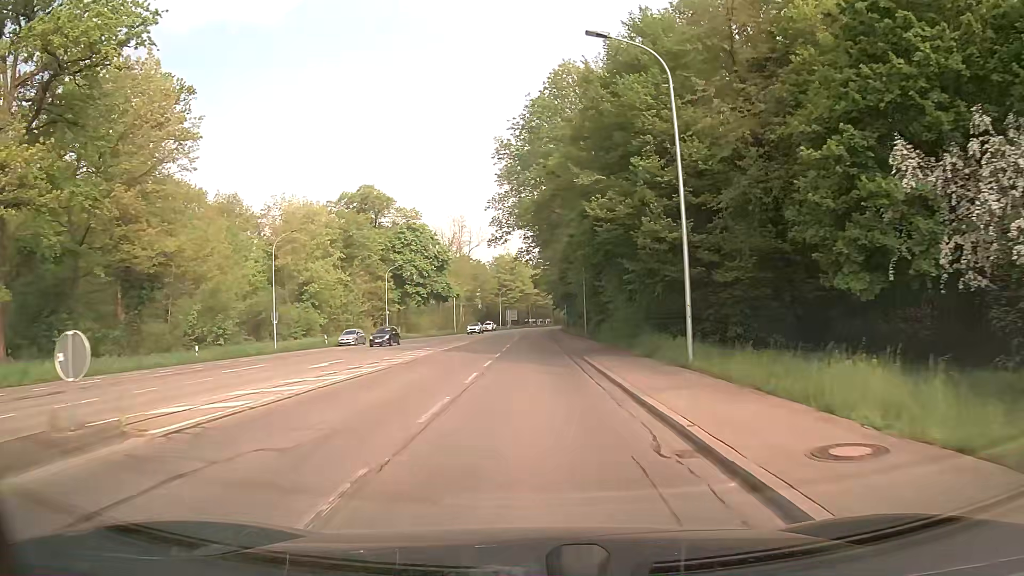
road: secondary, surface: asphalt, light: Day
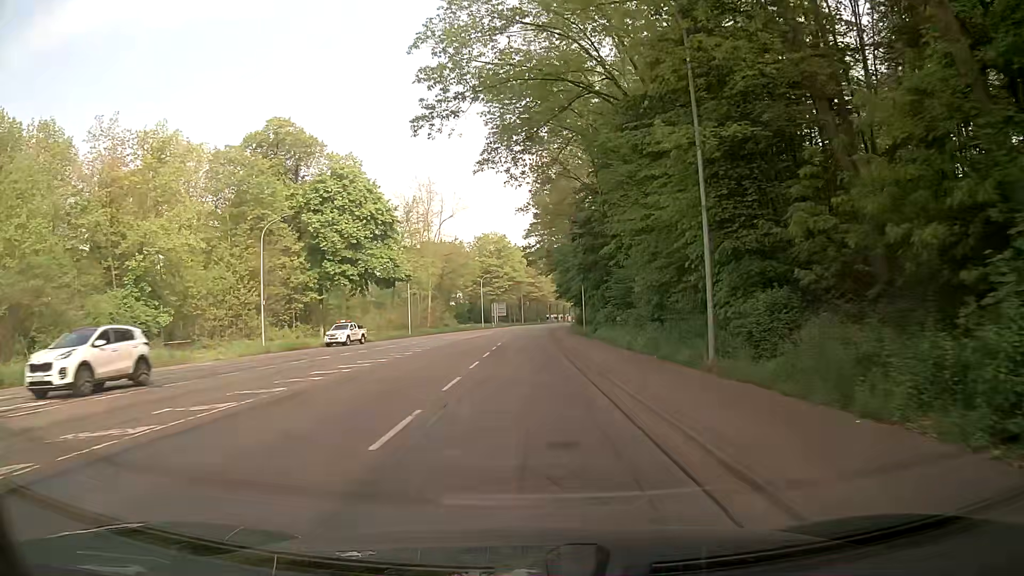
(0.0, +38.4) m; 0°
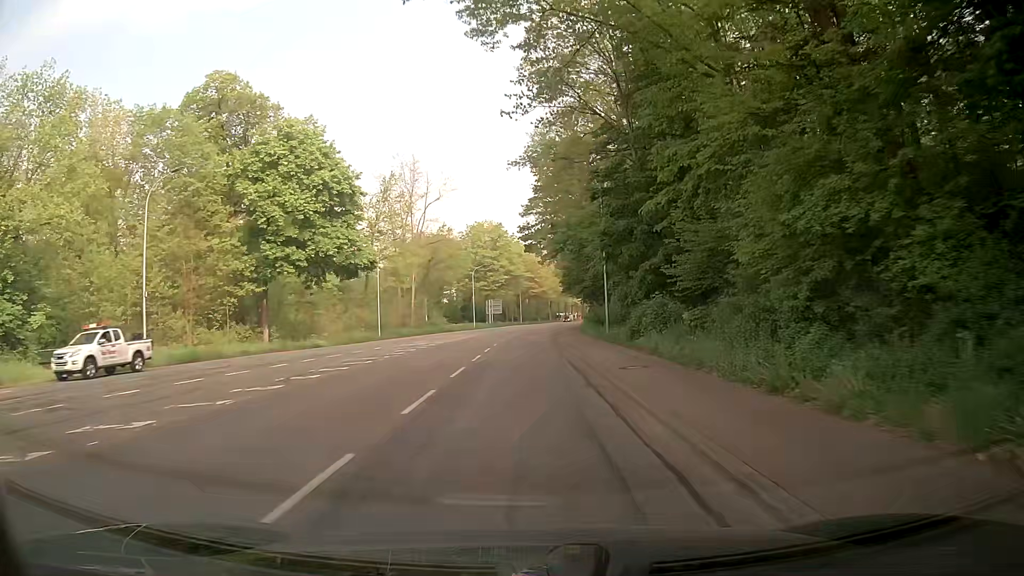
(+0.1, +15.5) m; 0°
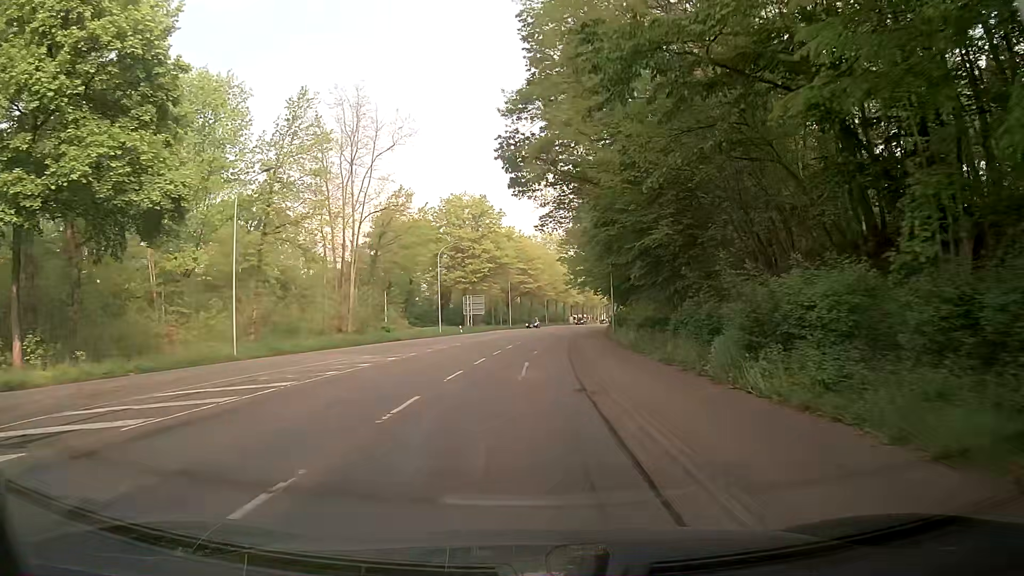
(+0.2, +30.8) m; +1°
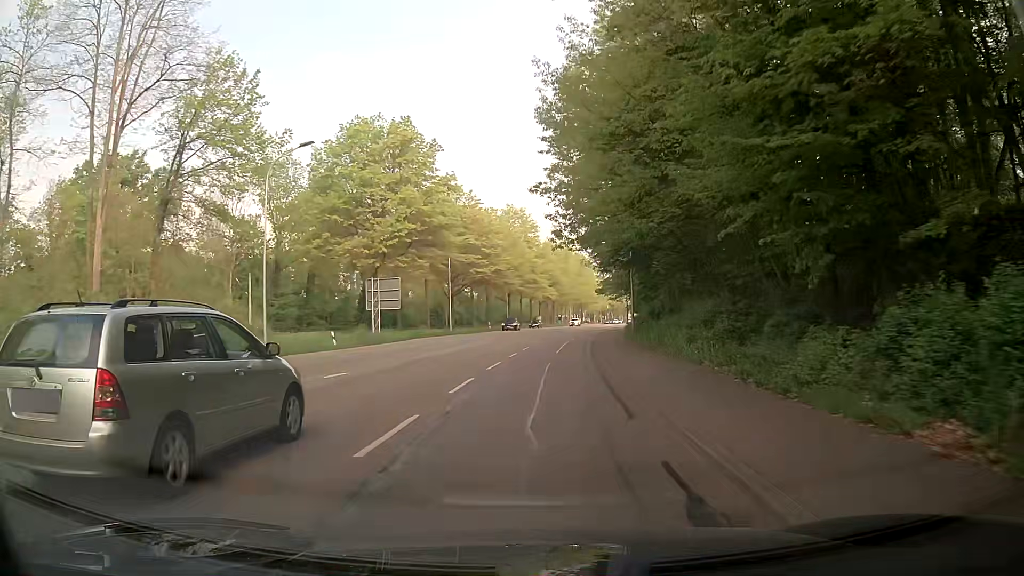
(+0.9, +38.5) m; +4°
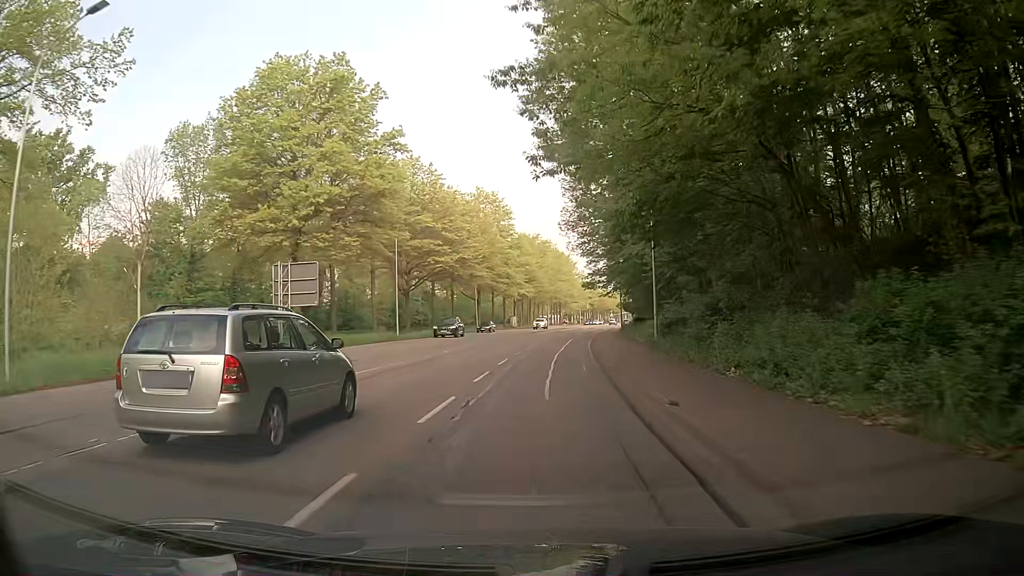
(+0.1, +15.6) m; +2°
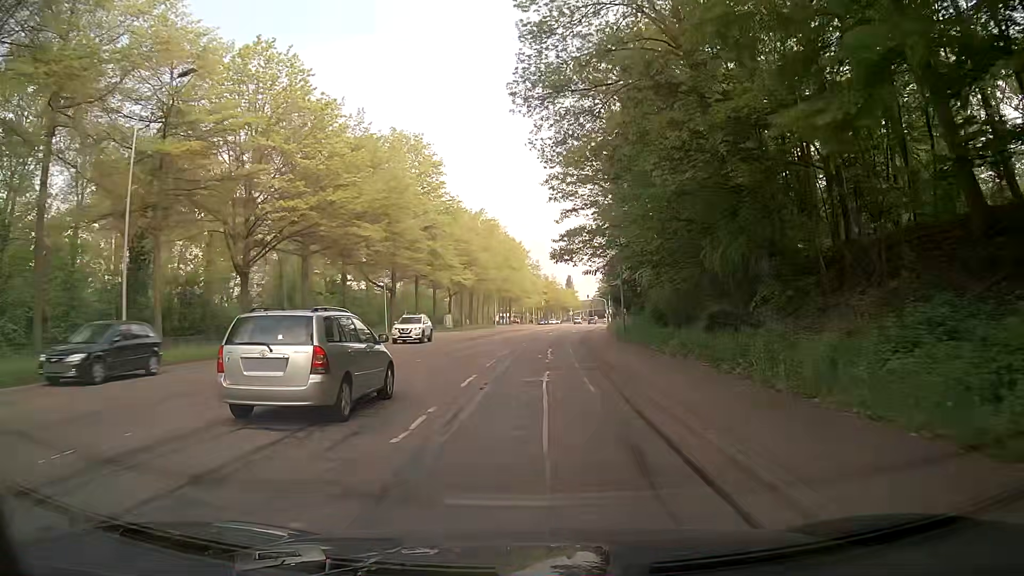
(+0.9, +31.4) m; +4°
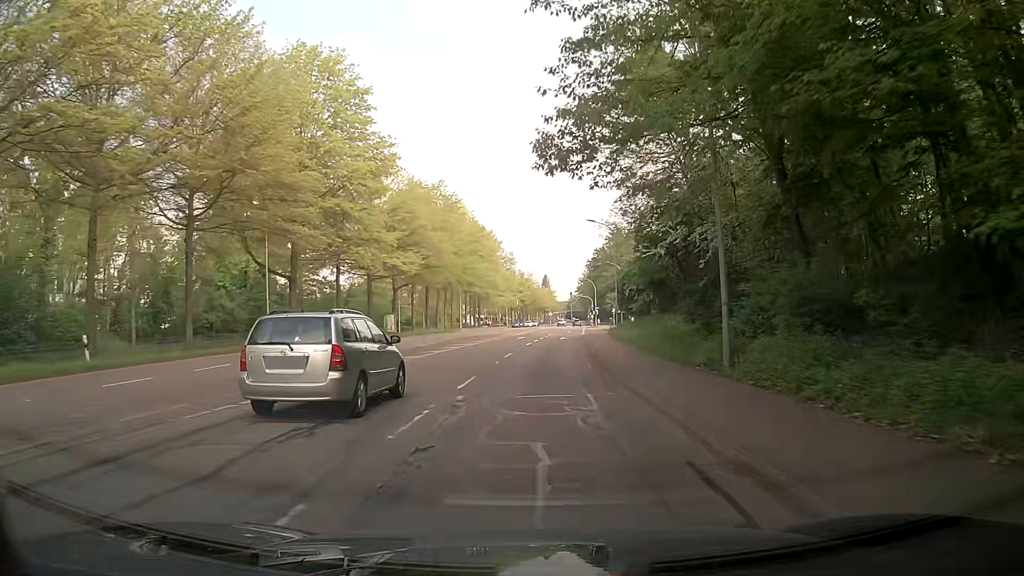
(+0.2, +23.8) m; +2°
(0, +10) (0, +20) (+1, +30) (+1, +40) (+2, +50) (+3, +60) (+3, +70) (+4, +80) (+5, +90) (+6, +100) m
